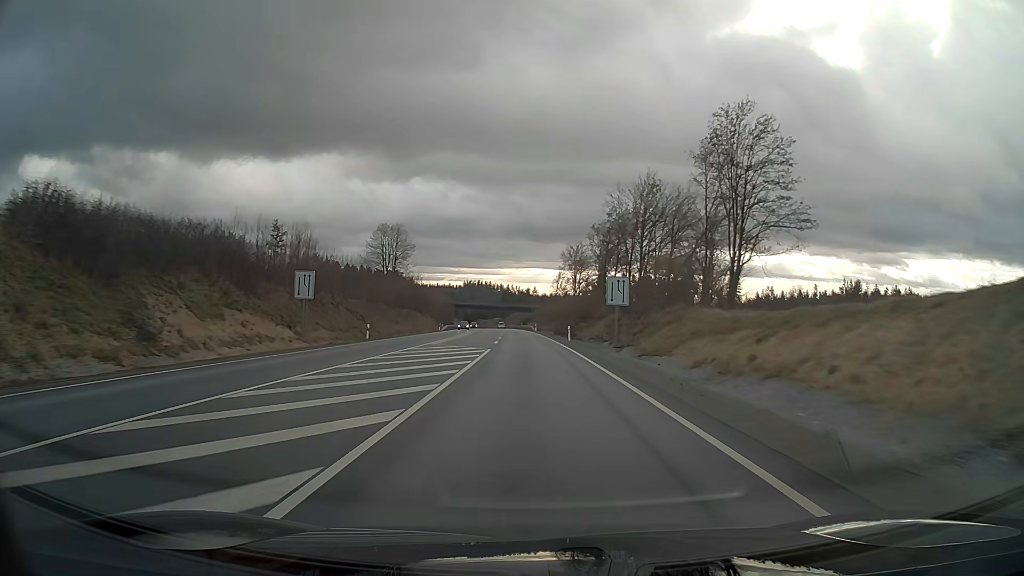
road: primary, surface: asphalt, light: Day
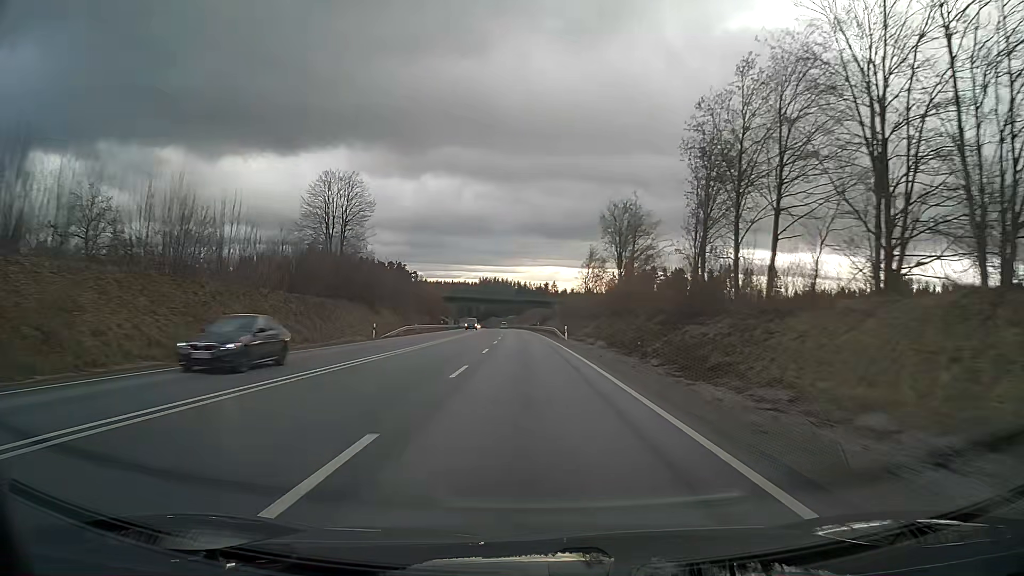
(-0.6, +47.6) m; -1°
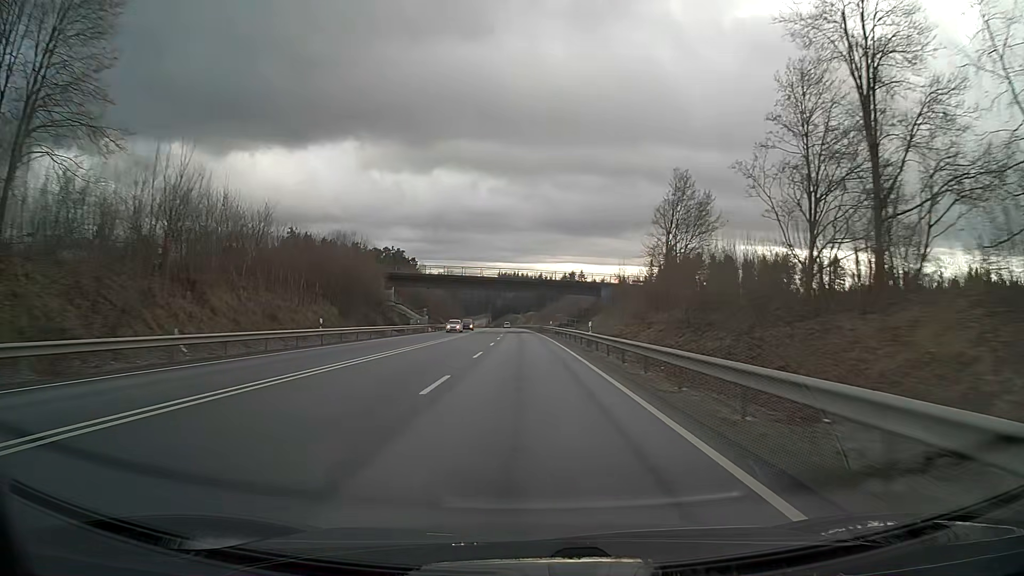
(-1.0, +63.5) m; -2°
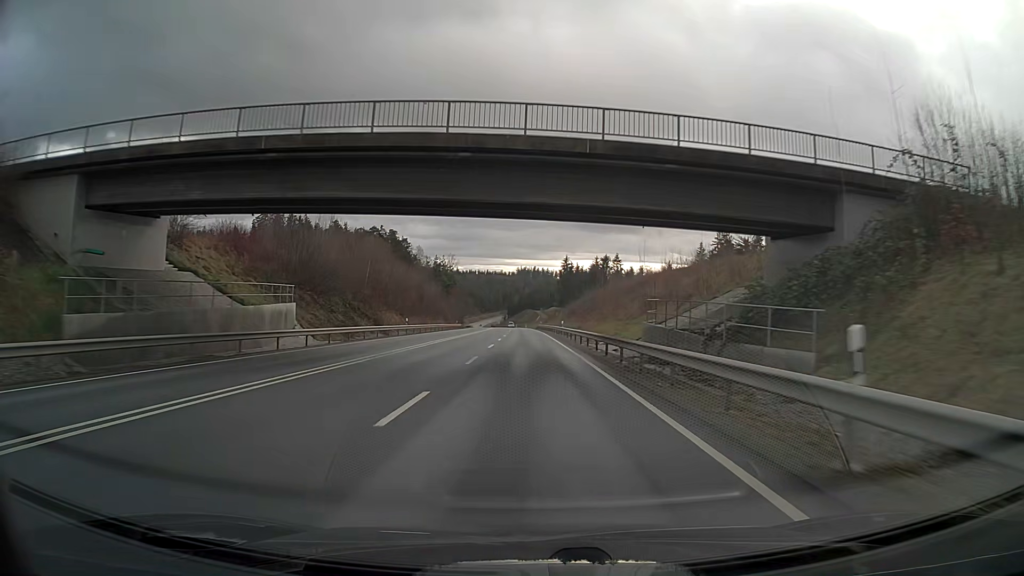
(-1.0, +63.4) m; -2°
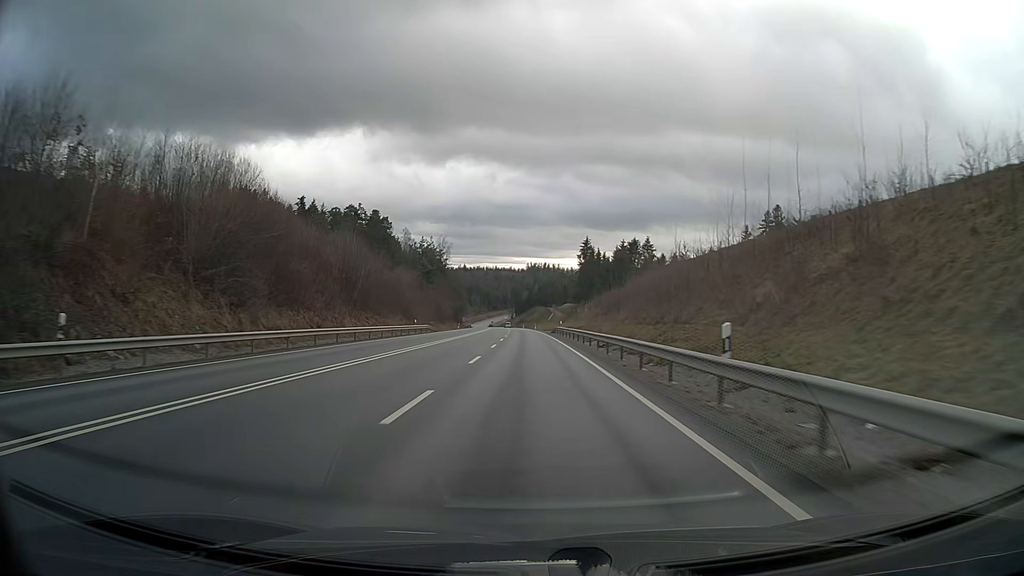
(-0.4, +47.6) m; -1°
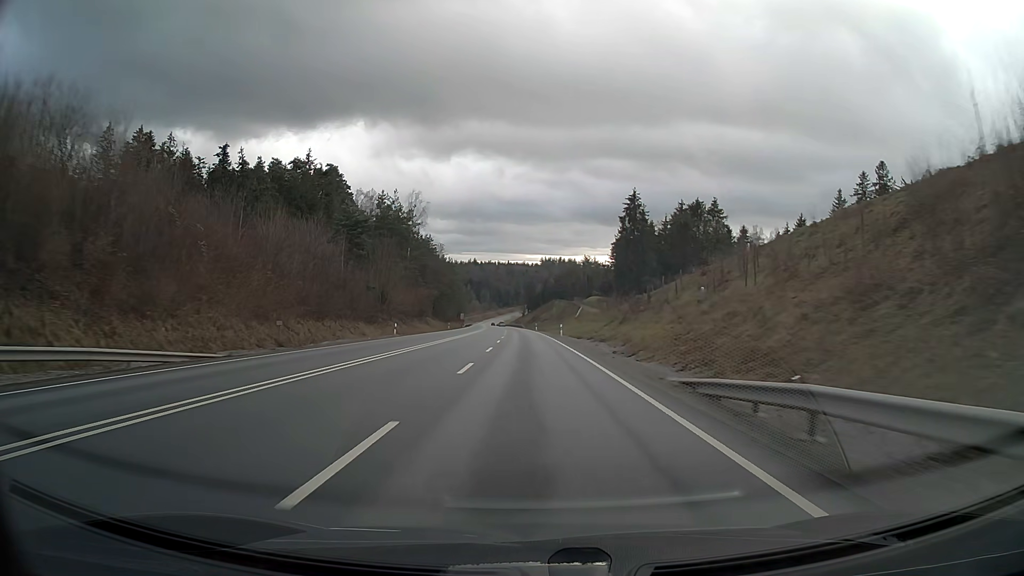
(-0.6, +63.5) m; -1°
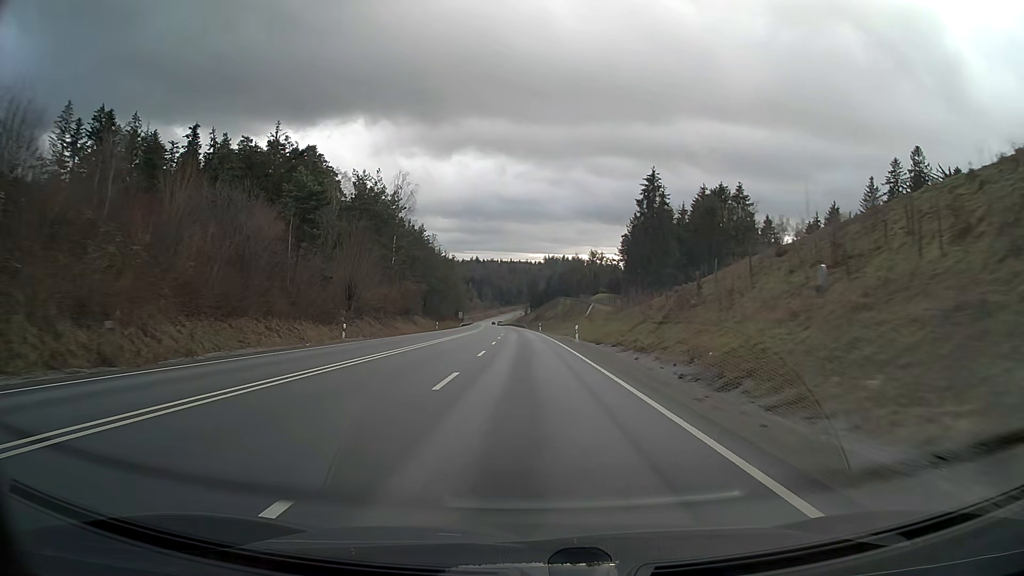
(0.0, +15.9) m; 0°
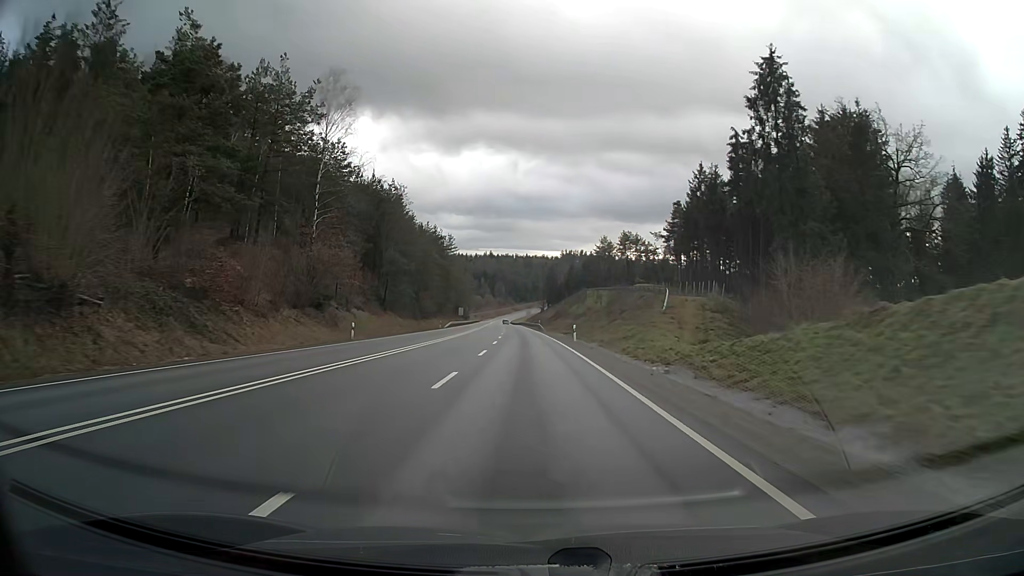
(-0.6, +47.6) m; -1°
